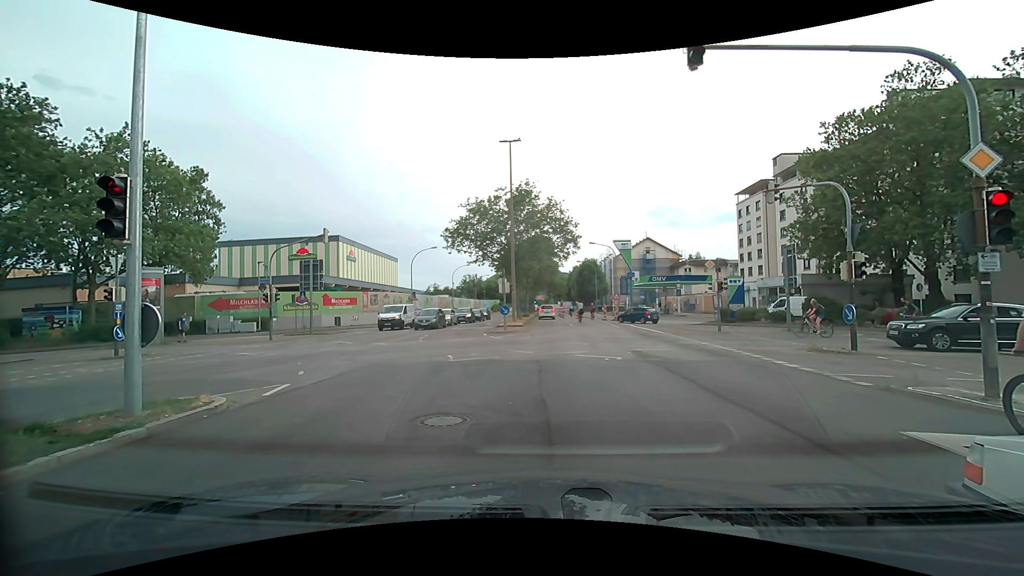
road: secondary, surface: asphalt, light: Day
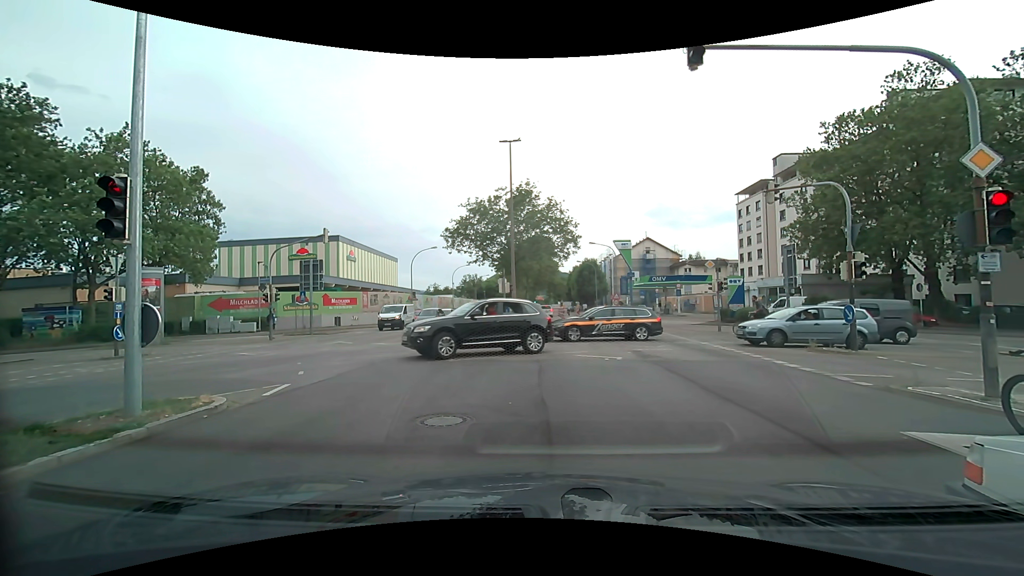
(0.0, 0.0) m; 0°
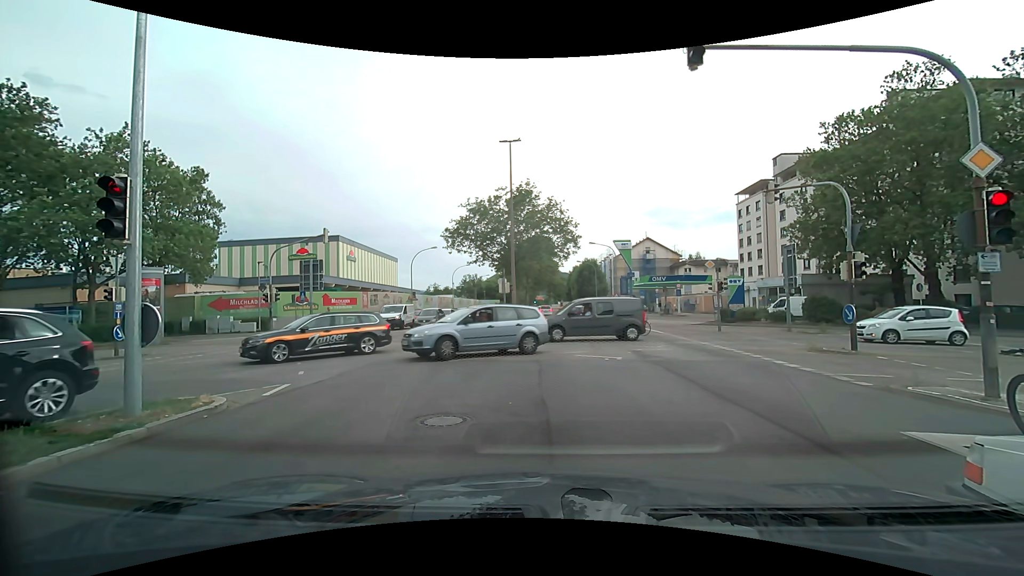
(0.0, 0.0) m; 0°
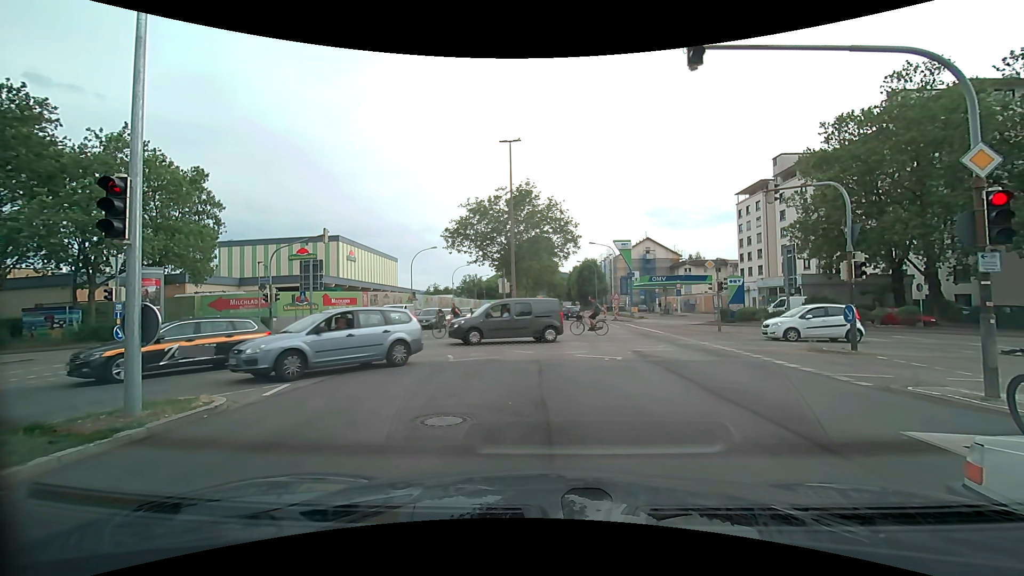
(0.0, 0.0) m; 0°
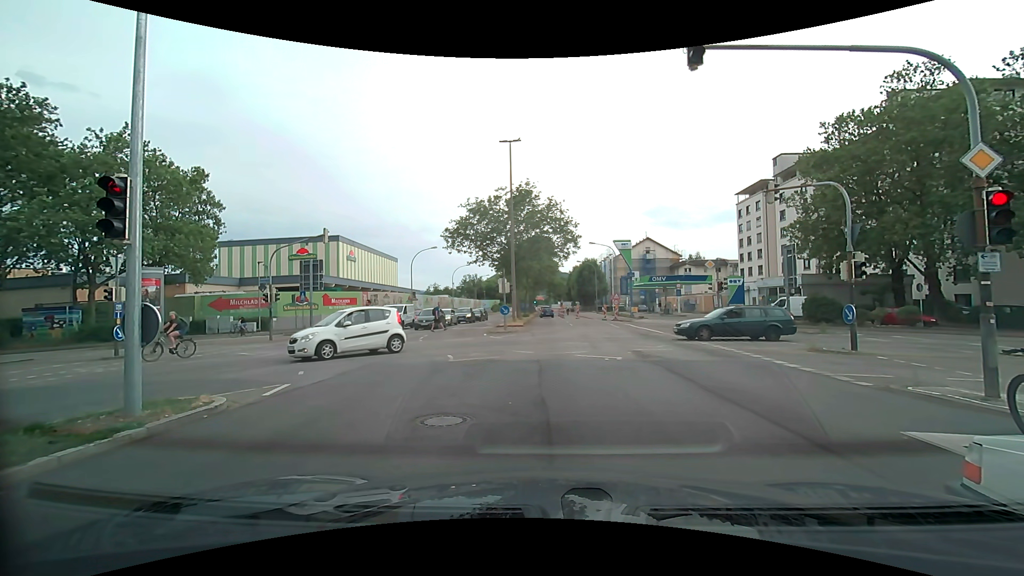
(0.0, 0.0) m; 0°
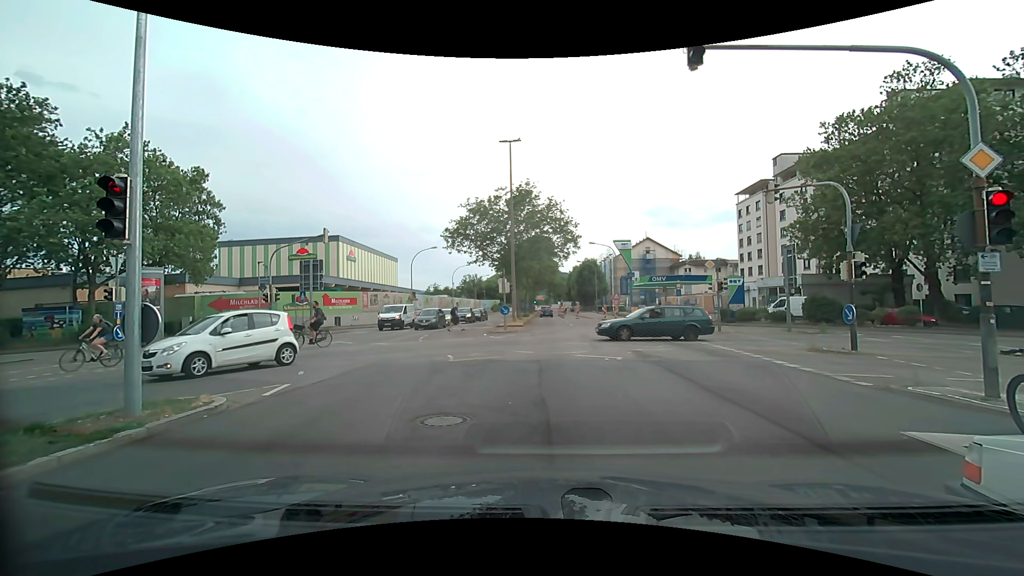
(0.0, 0.0) m; 0°
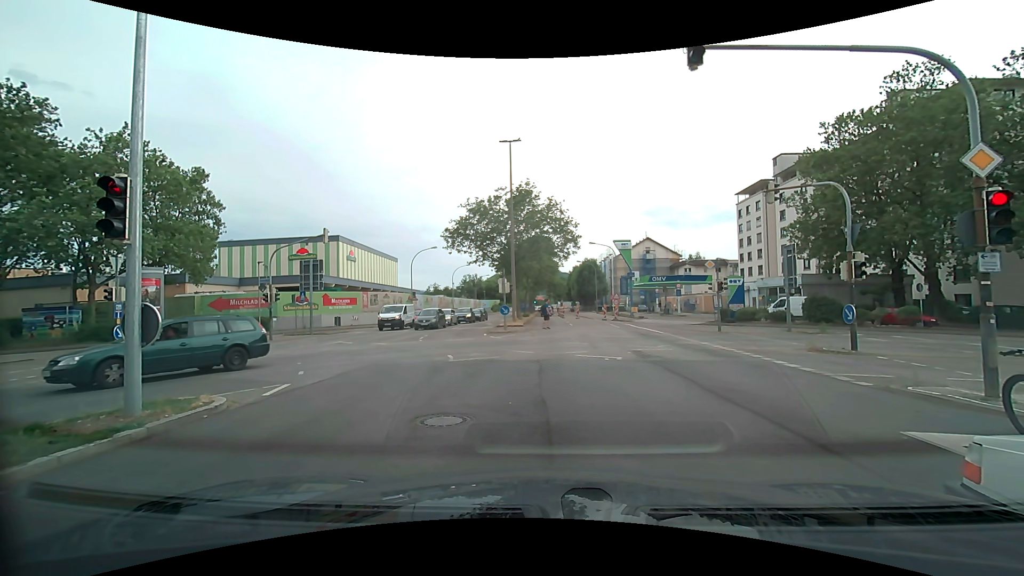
(0.0, 0.0) m; 0°
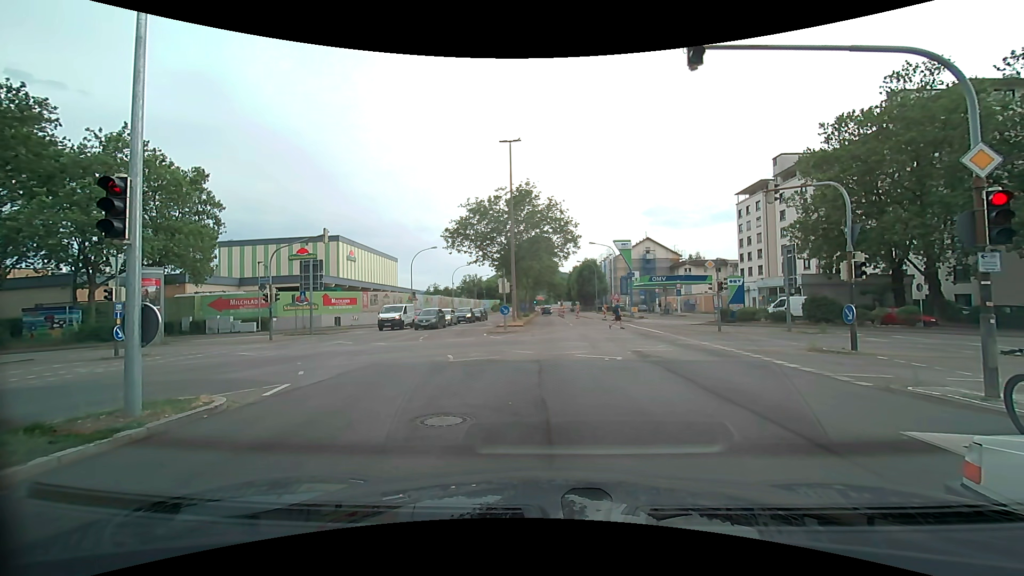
(0.0, 0.0) m; 0°
(0, +10) (+1, +20) (+1, +30) (+1, +40) (+1, +50) (+1, +60) (+1, +70) (+1, +80) (+1, +90) (+2, +100) m
